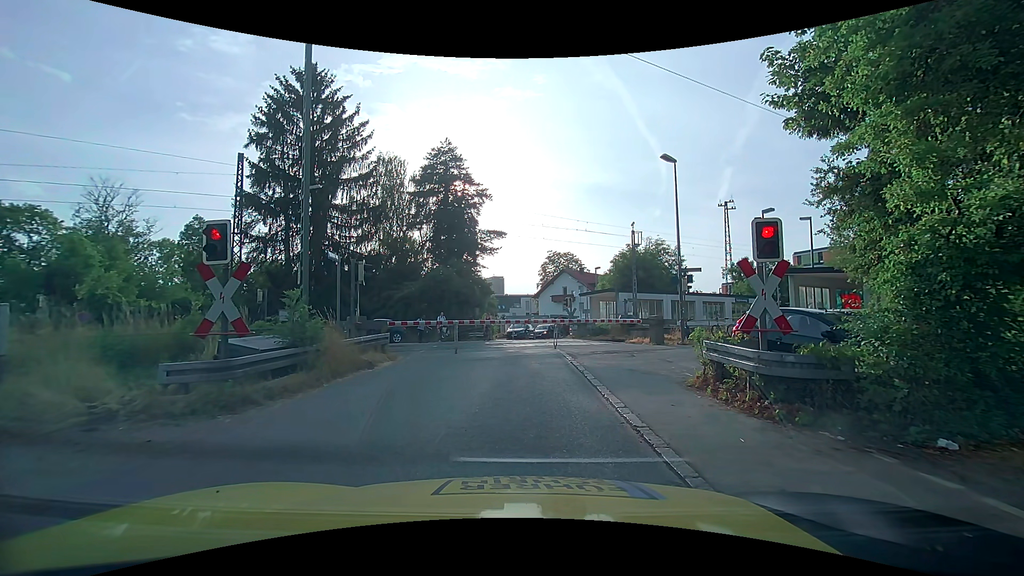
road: unclassified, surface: asphalt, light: Day
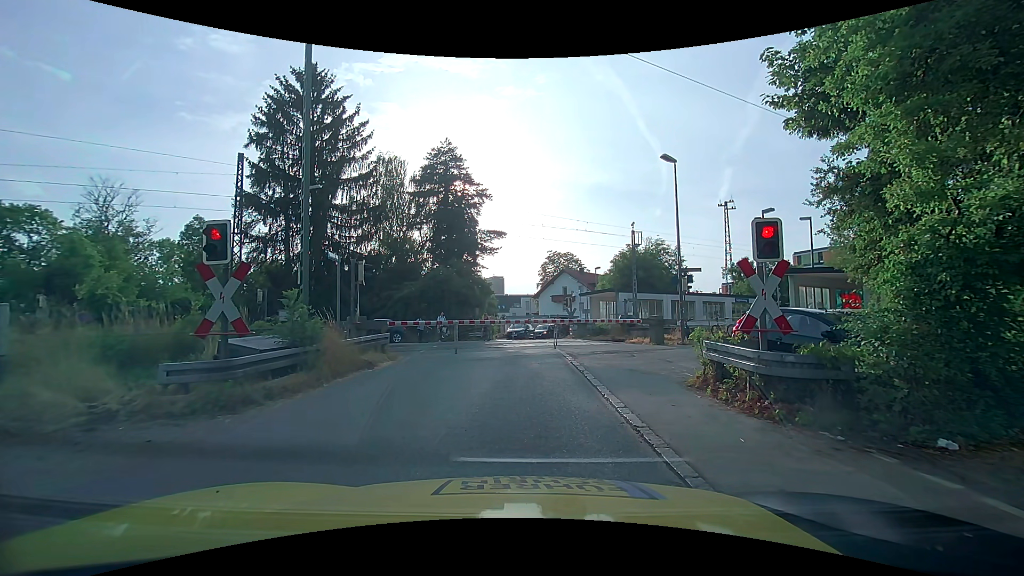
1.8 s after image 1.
(0.0, 0.0) m; 0°
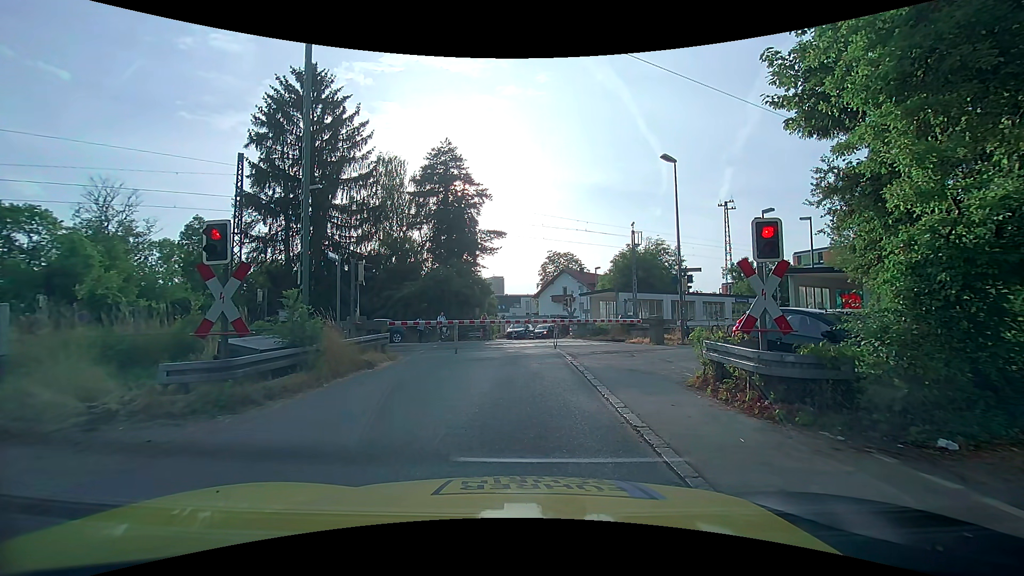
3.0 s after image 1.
(0.0, 0.0) m; 0°
